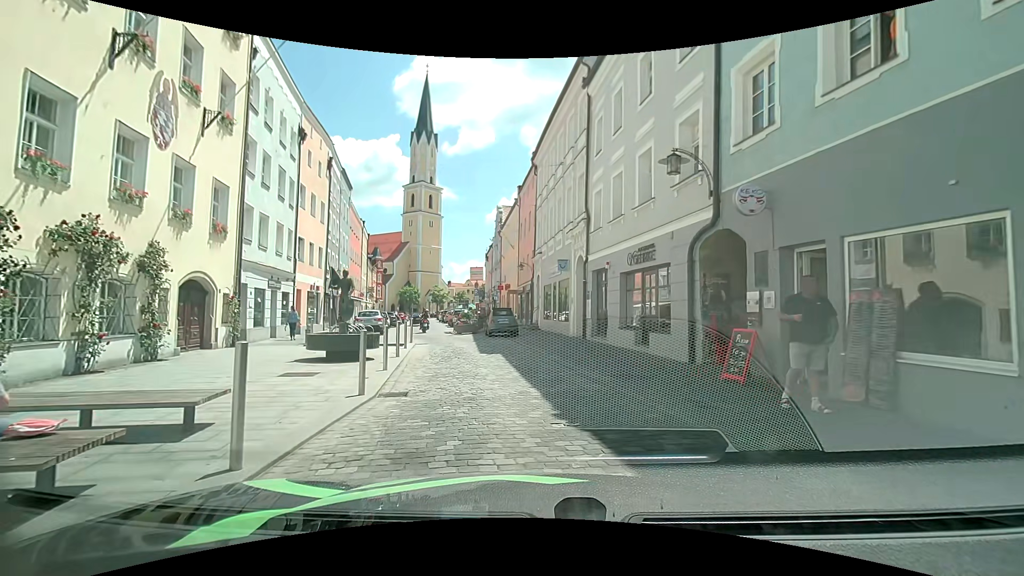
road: residential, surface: sett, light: Day
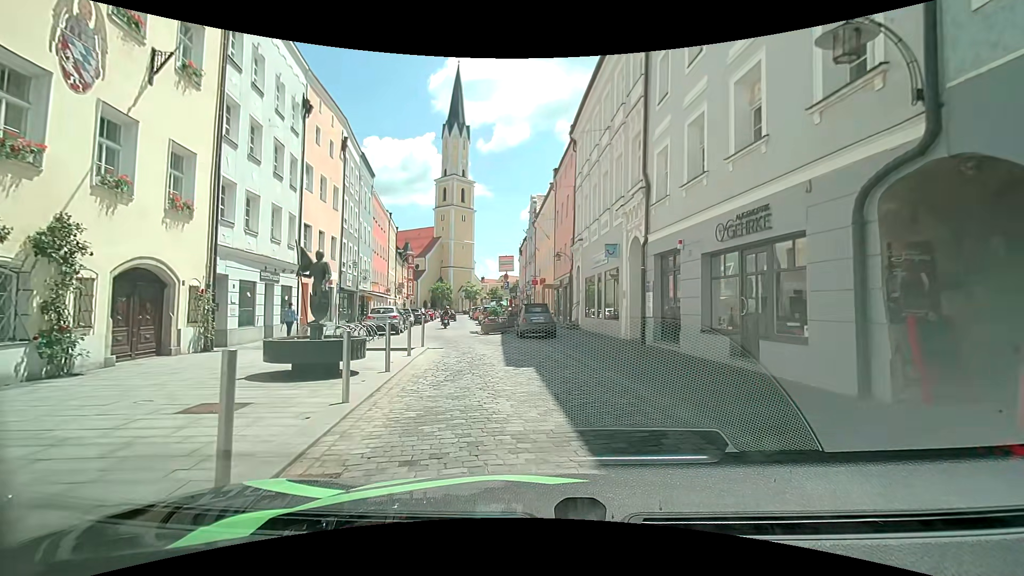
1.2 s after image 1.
(-0.2, +4.7) m; -3°
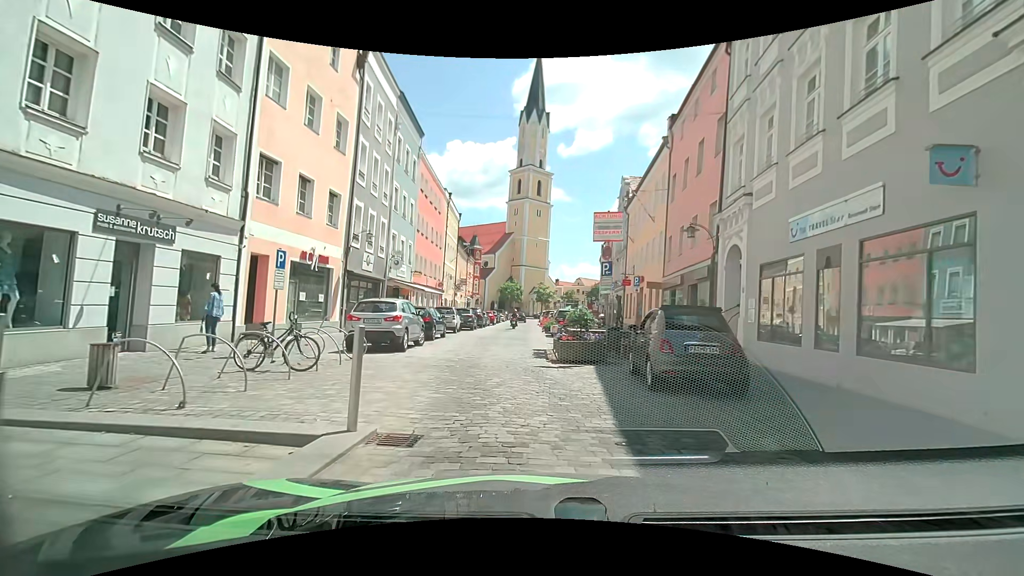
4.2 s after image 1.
(-0.7, +12.8) m; -6°
